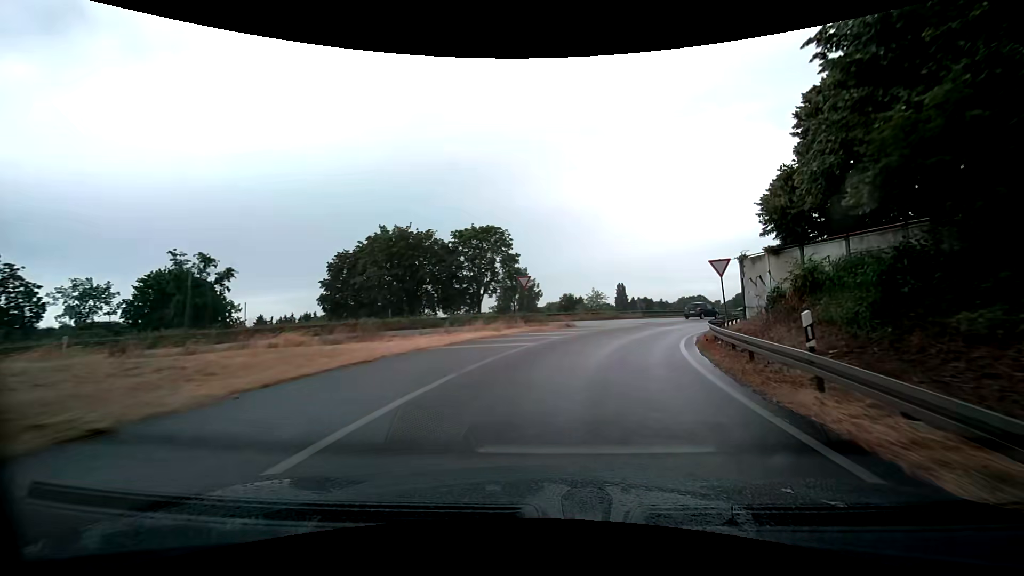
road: trunk_link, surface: asphalt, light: Day
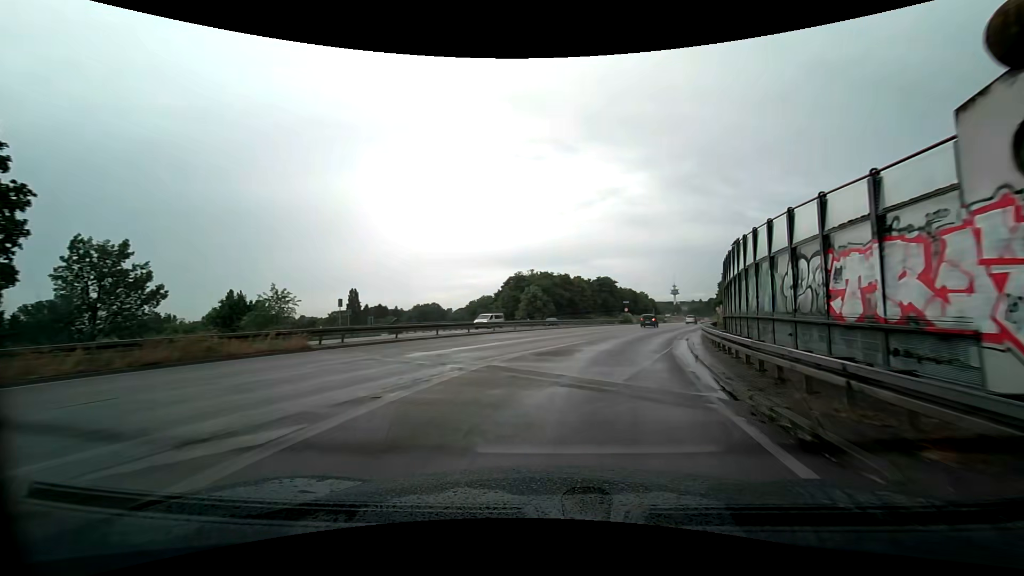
(+7.9, +31.0) m; +30°
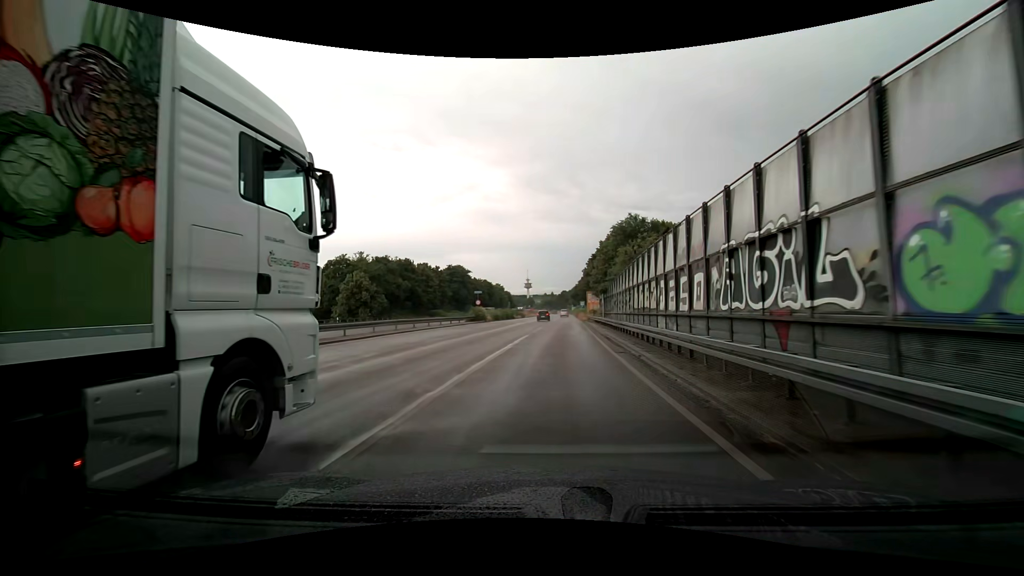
(+4.5, +24.3) m; +19°
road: trunk
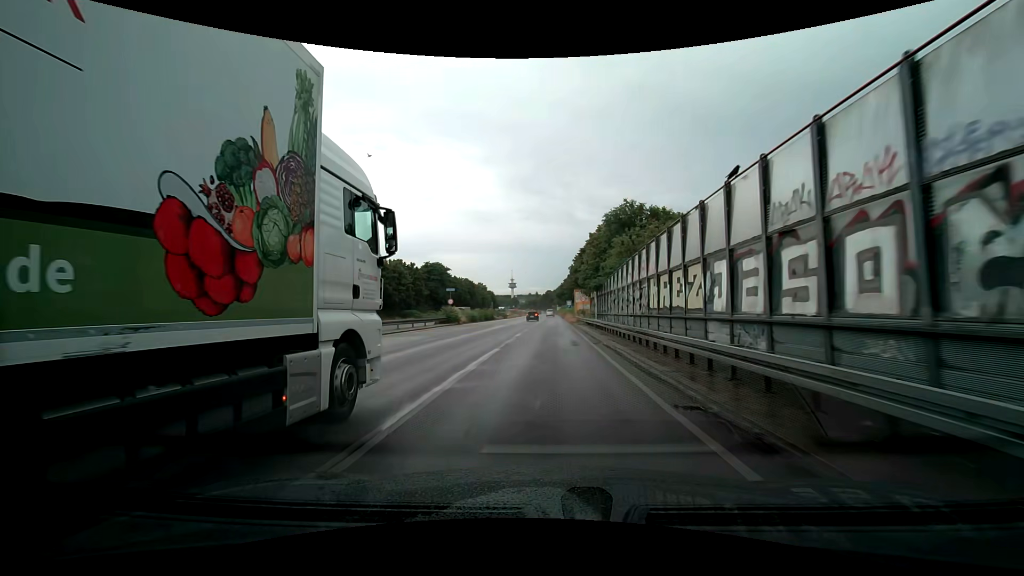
(+0.2, +8.9) m; +3°
(0, +10) (+1, +20) (+1, +30) (+2, +40) (+2, +50) (+3, +60) (+4, +70) (+4, +80) (+5, +90) (+5, +100) m
